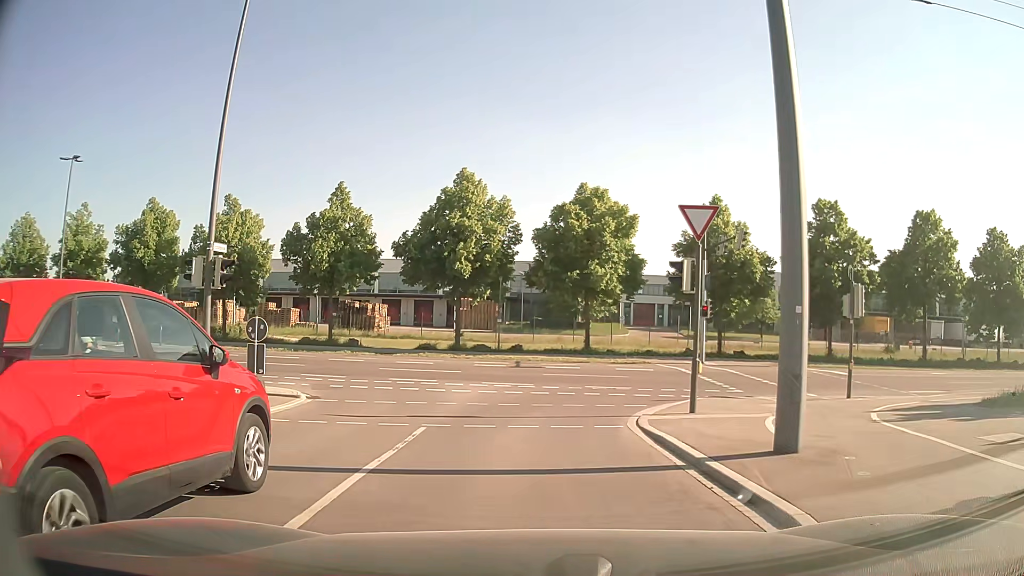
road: tertiary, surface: asphalt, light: Day
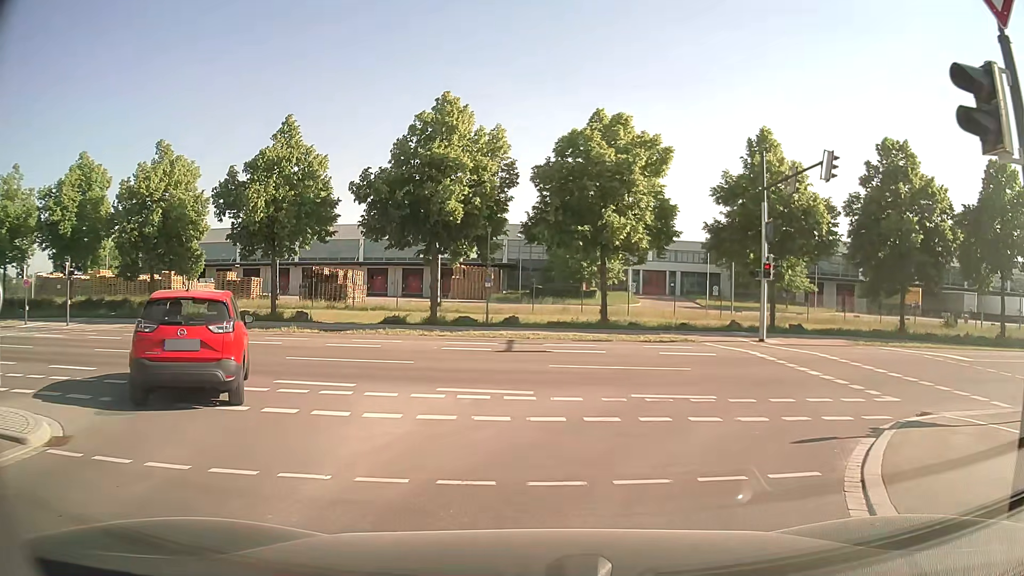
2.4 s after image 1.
(0.0, +9.6) m; -1°
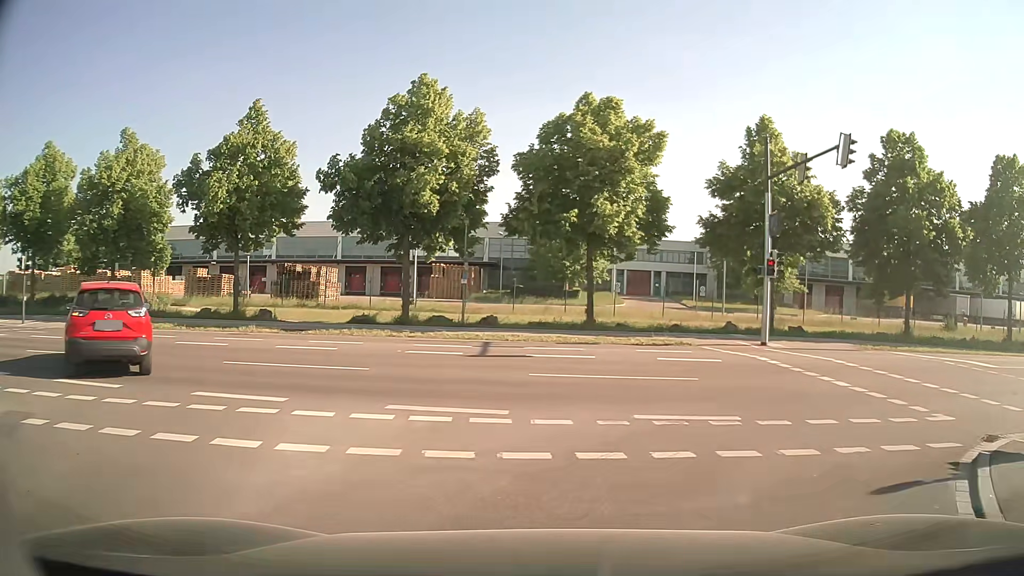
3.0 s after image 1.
(0.0, +2.4) m; +2°
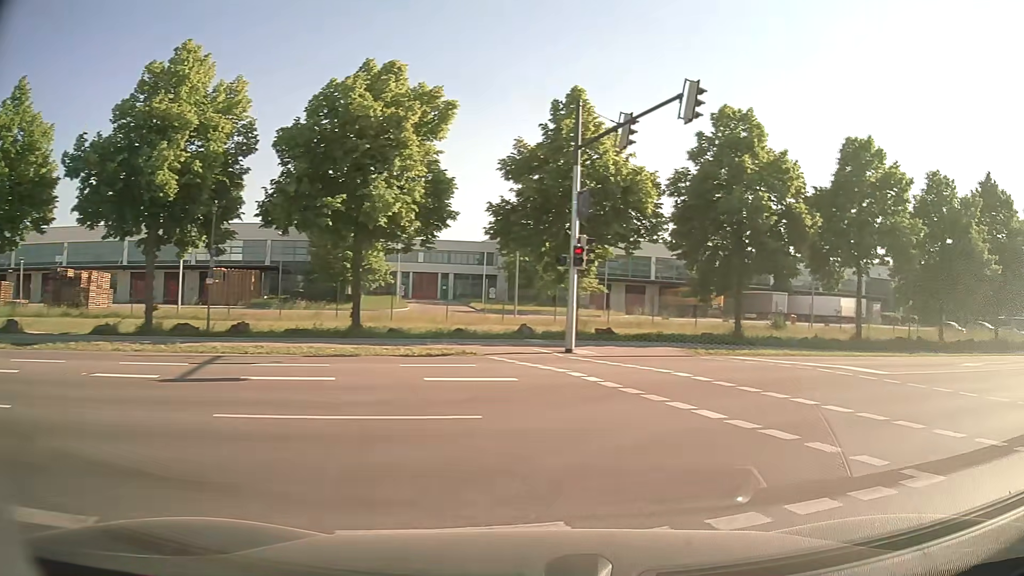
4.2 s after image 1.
(+0.7, +4.7) m; +19°
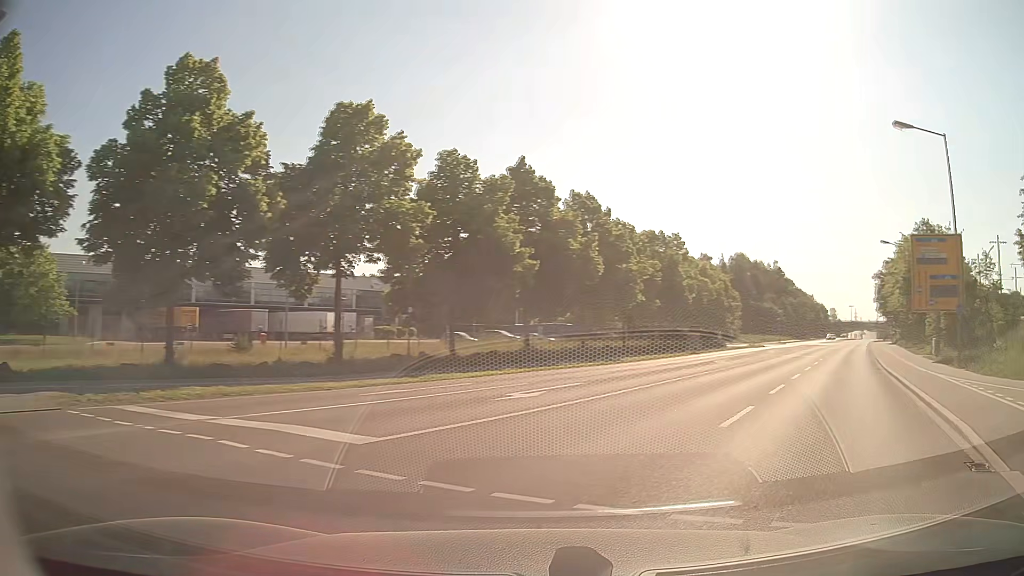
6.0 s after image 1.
(+3.0, +8.0) m; +41°
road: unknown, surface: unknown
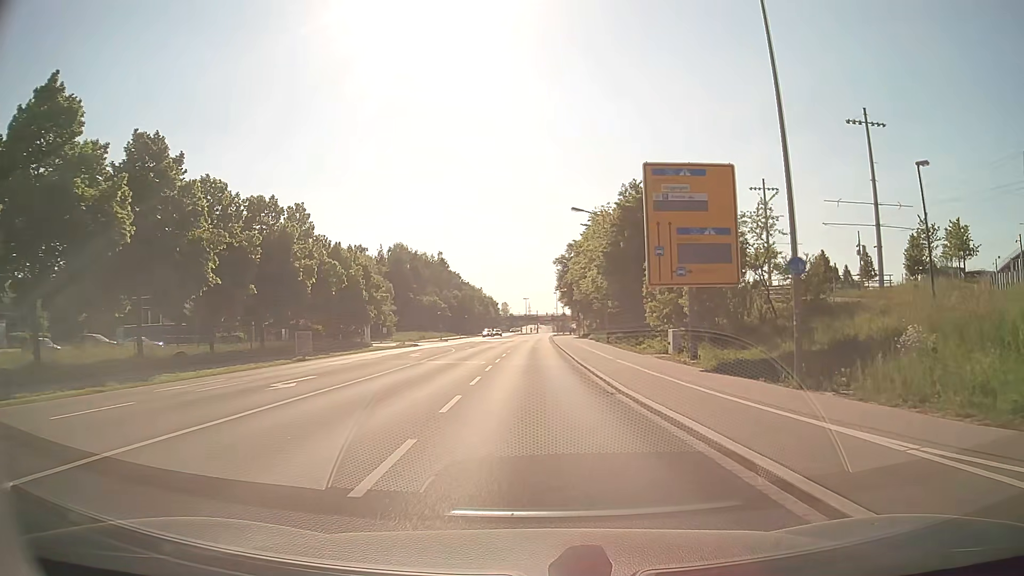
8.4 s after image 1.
(+6.6, +15.1) m; +30°
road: secondary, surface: asphalt
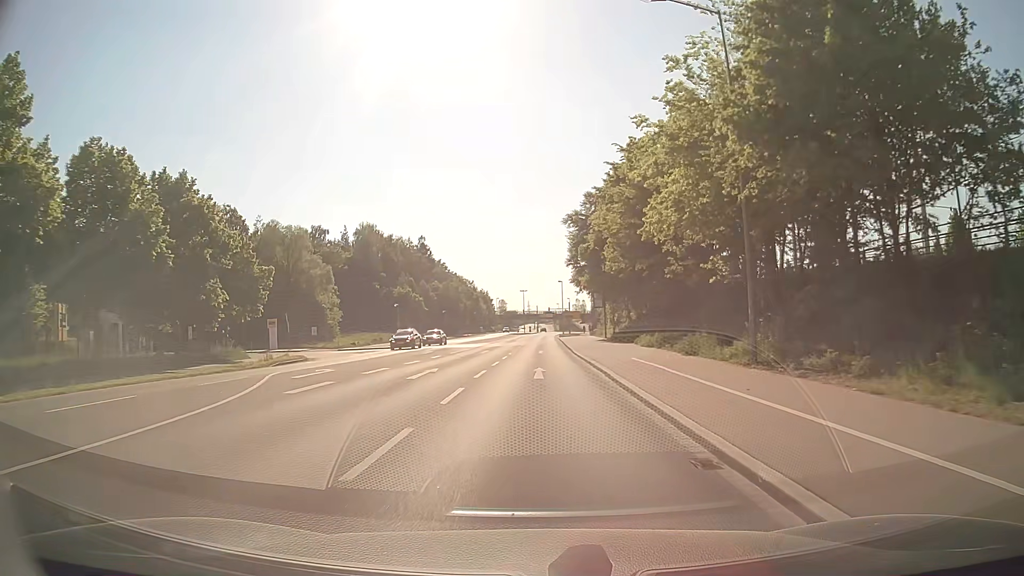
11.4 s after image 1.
(-0.2, +36.2) m; 0°
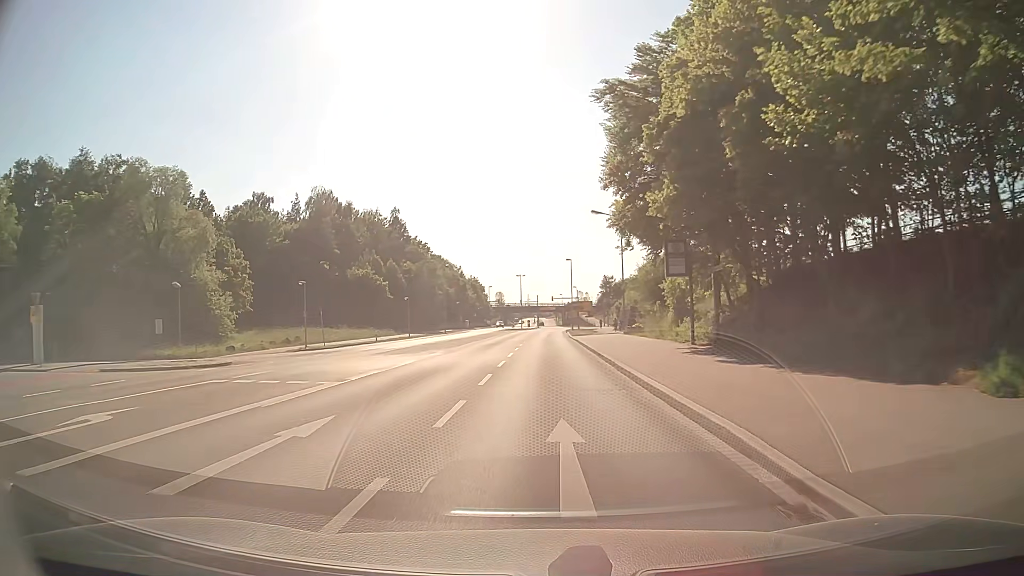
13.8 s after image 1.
(-0.2, +32.8) m; 0°
(0, +10) (0, +20) (0, +30) (+1, +40) (+1, +50) (+1, +60) (+1, +70) (+1, +80) (+2, +90) (+2, +100) m
